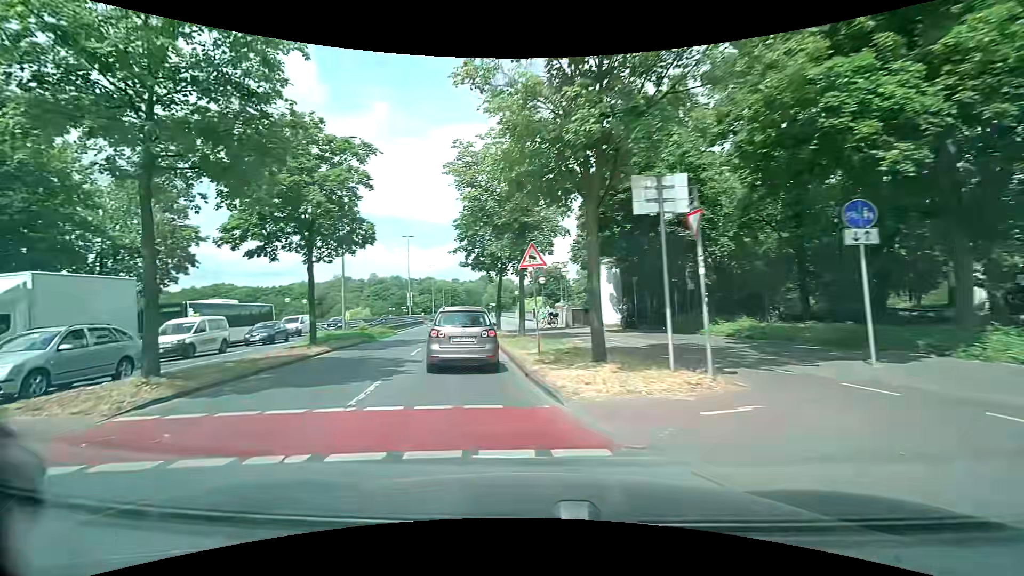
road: primary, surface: asphalt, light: Day
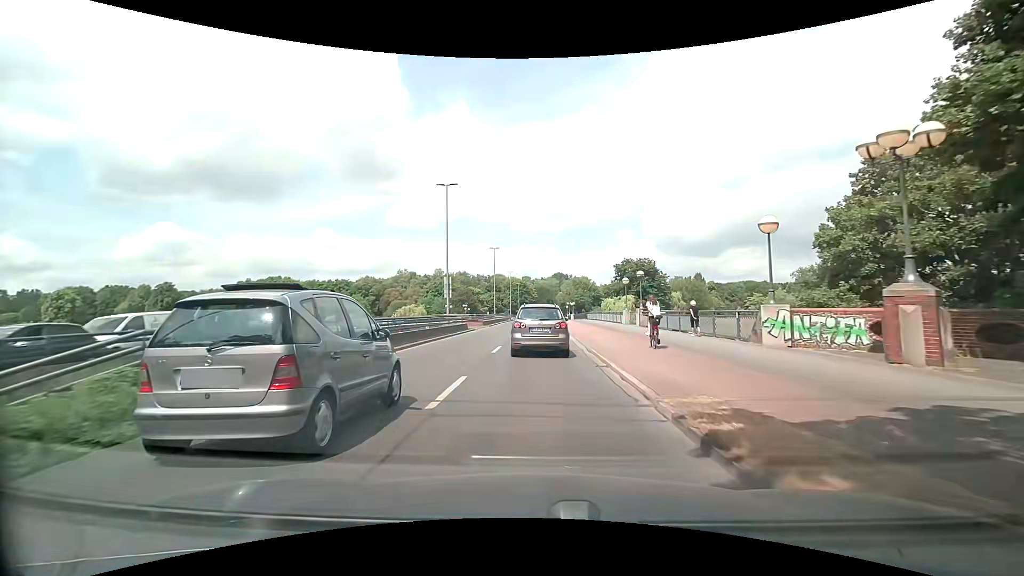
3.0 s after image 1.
(-4.7, +28.8) m; -10°
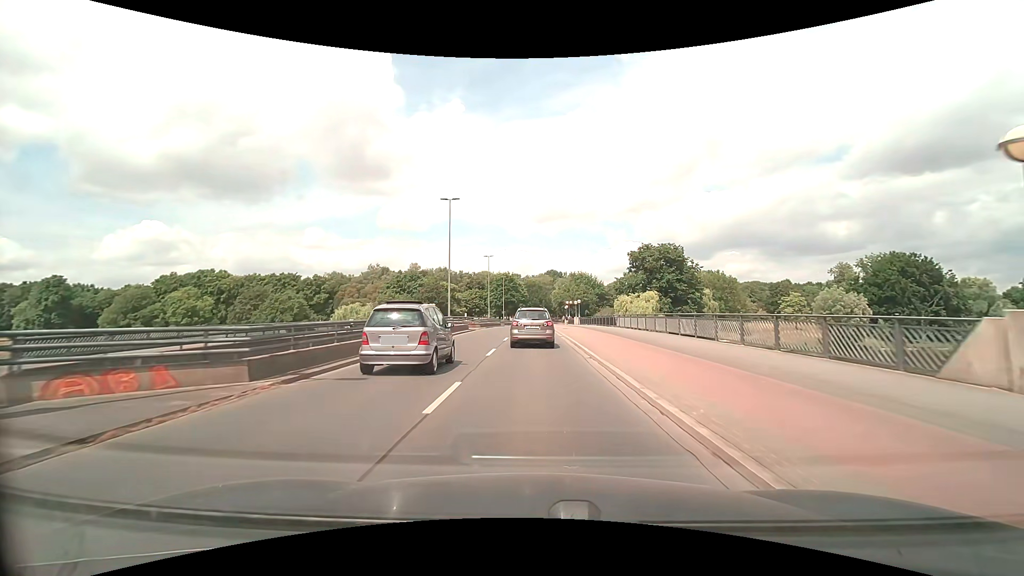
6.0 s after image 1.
(+0.8, +37.0) m; +1°
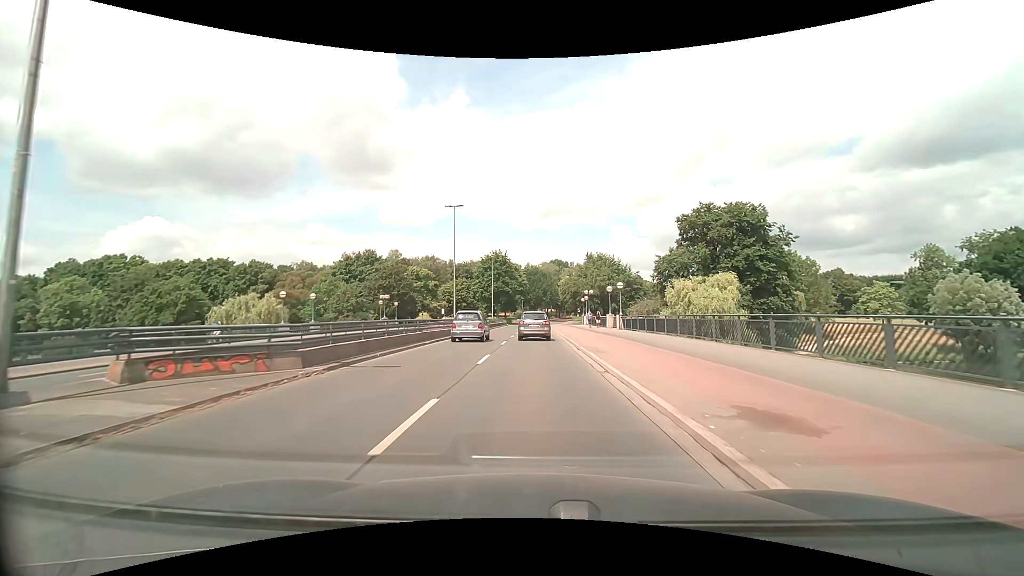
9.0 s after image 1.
(+0.2, +38.3) m; 0°
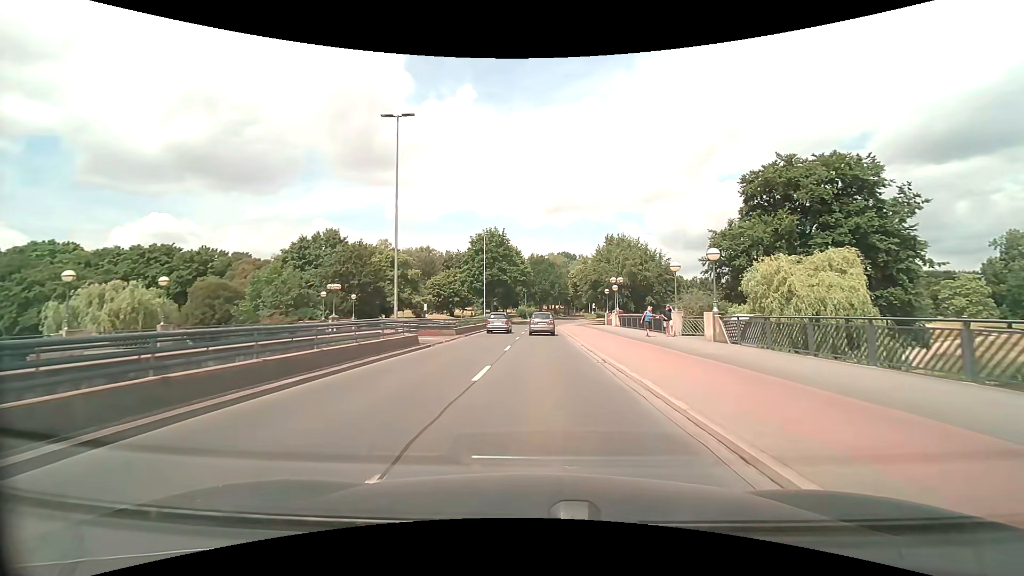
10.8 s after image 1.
(-0.1, +21.8) m; 0°
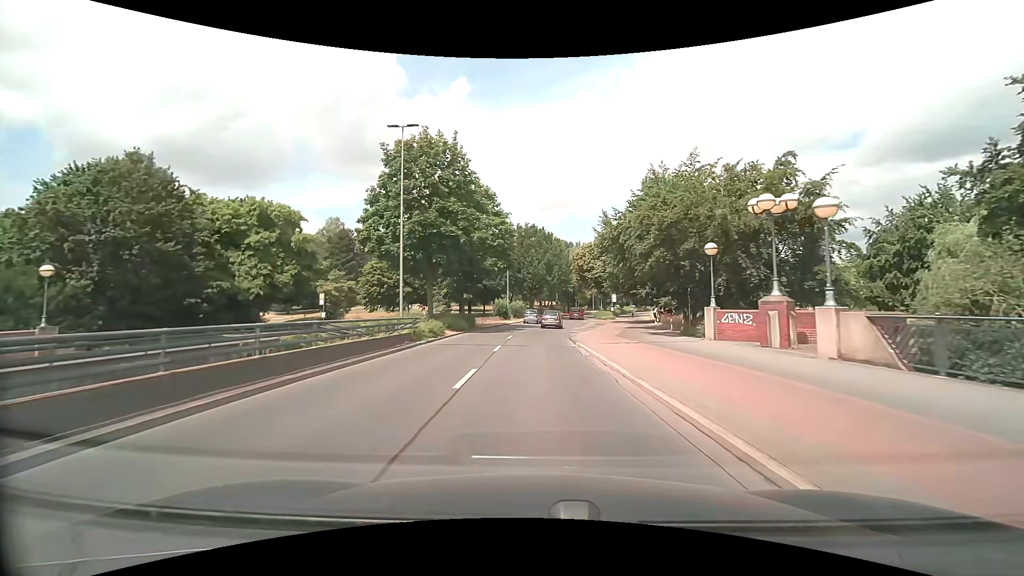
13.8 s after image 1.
(+0.4, +37.8) m; +1°
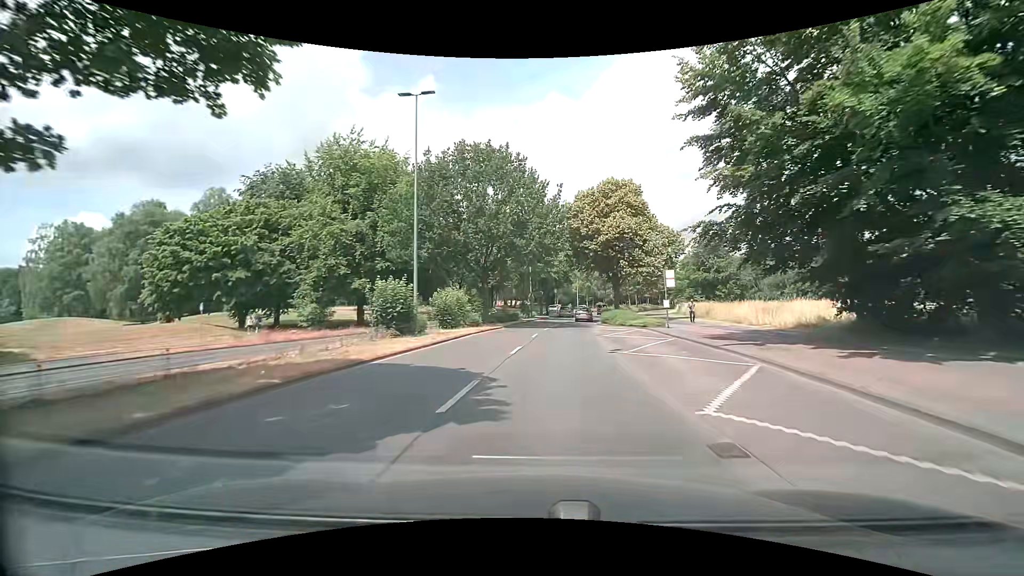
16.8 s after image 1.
(+0.5, +38.7) m; +4°
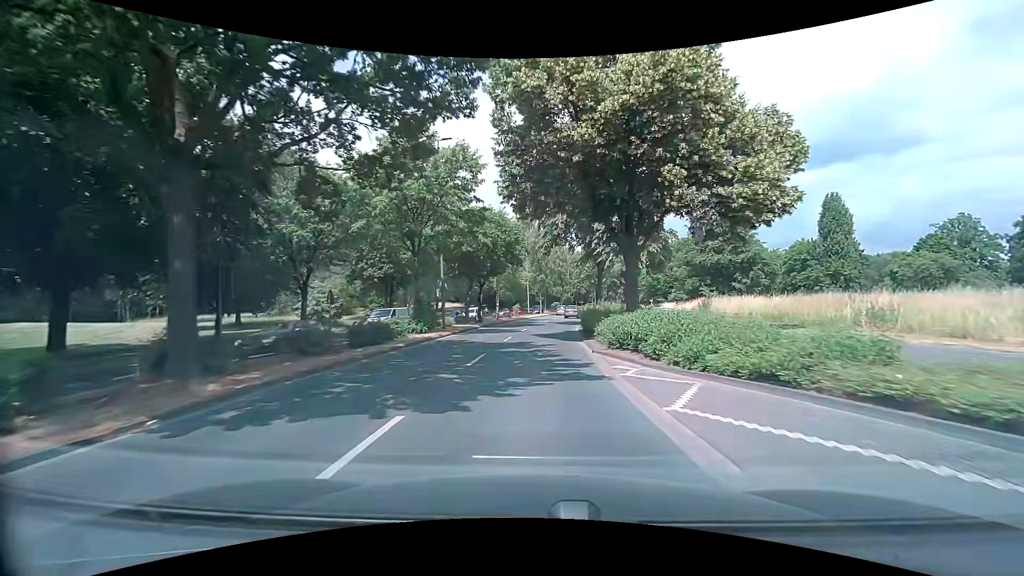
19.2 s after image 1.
(+1.8, +30.2) m; +6°
(0, +10) (0, +20) (+1, +30) (+1, +40) (+2, +50) (+4, +60) (+5, +70) (+7, +80) (+9, +89) (+11, +99) m
